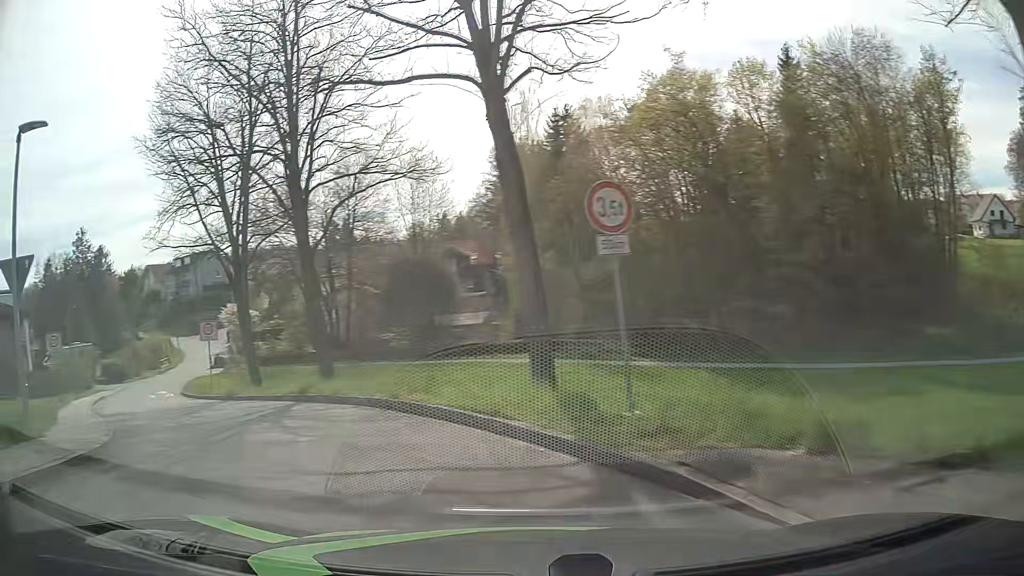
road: residential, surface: asphalt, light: Day
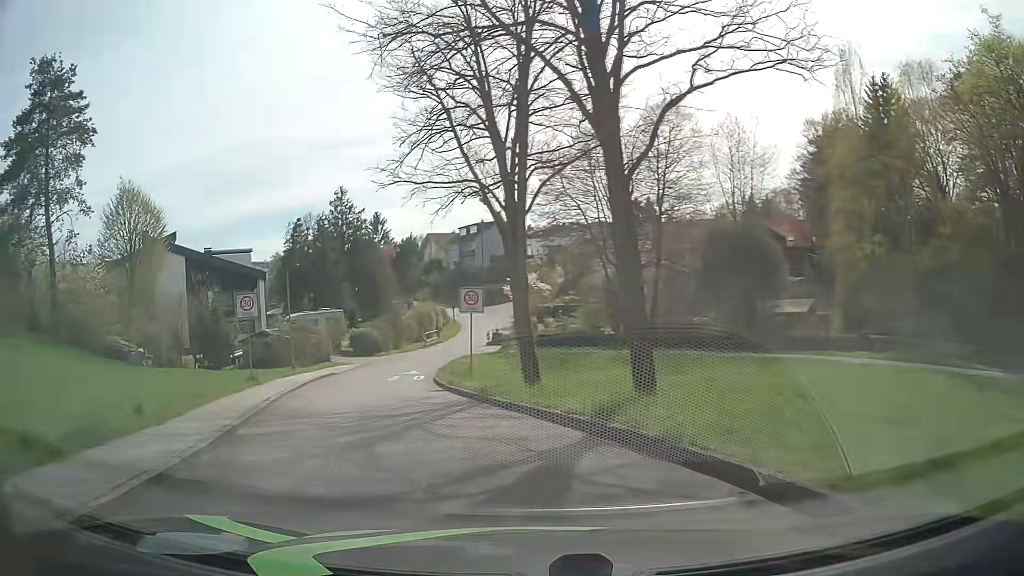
(-1.9, +7.9) m; -25°
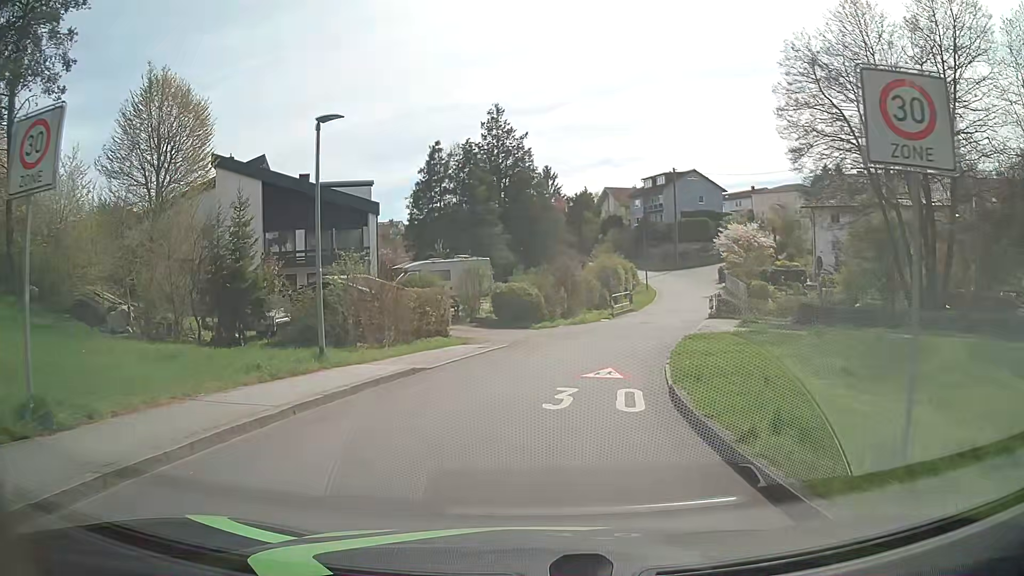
(-3.1, +18.6) m; -13°
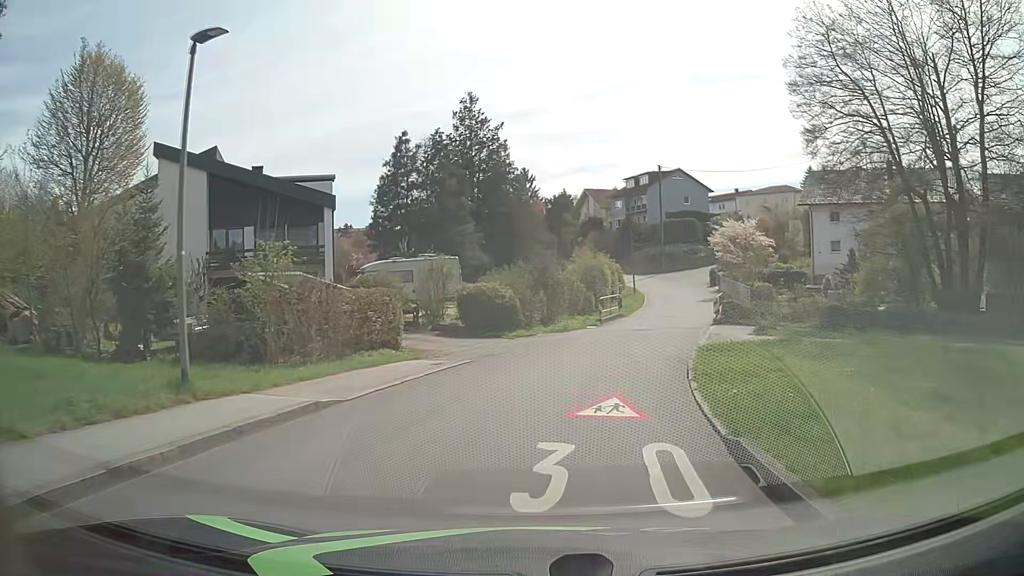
(+0.1, +4.9) m; +3°
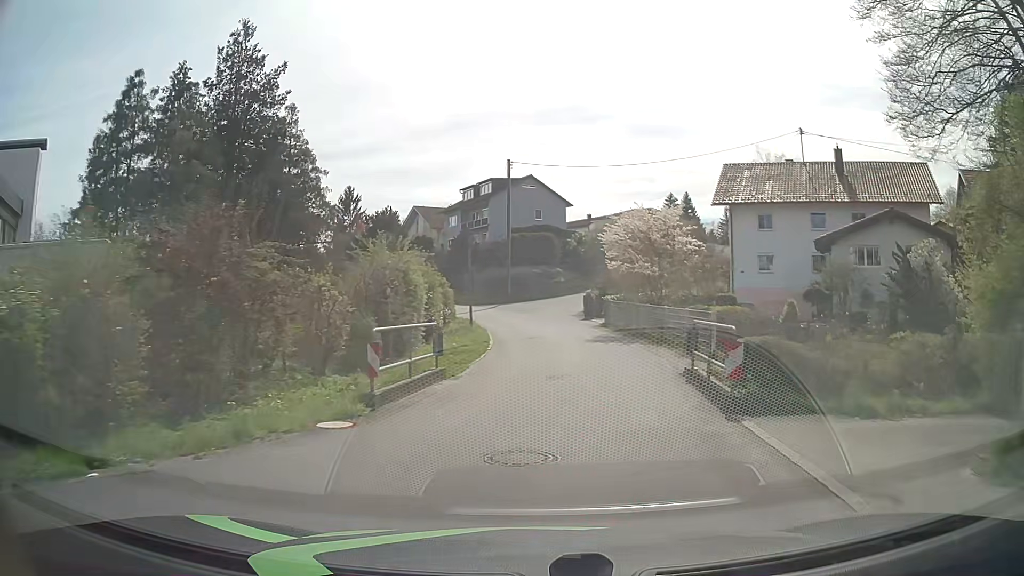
(+2.0, +19.4) m; +13°
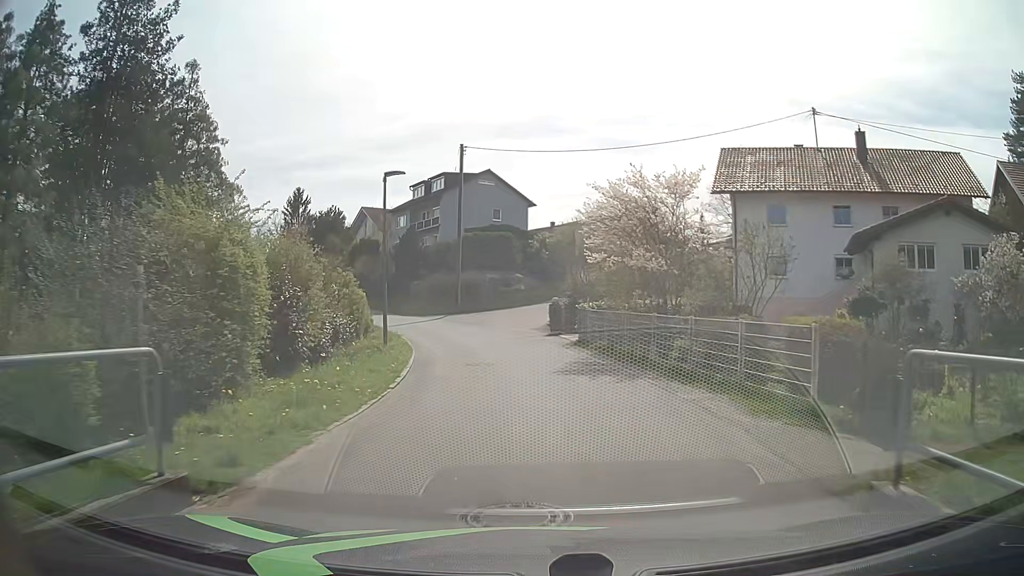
(+0.3, +9.0) m; +4°
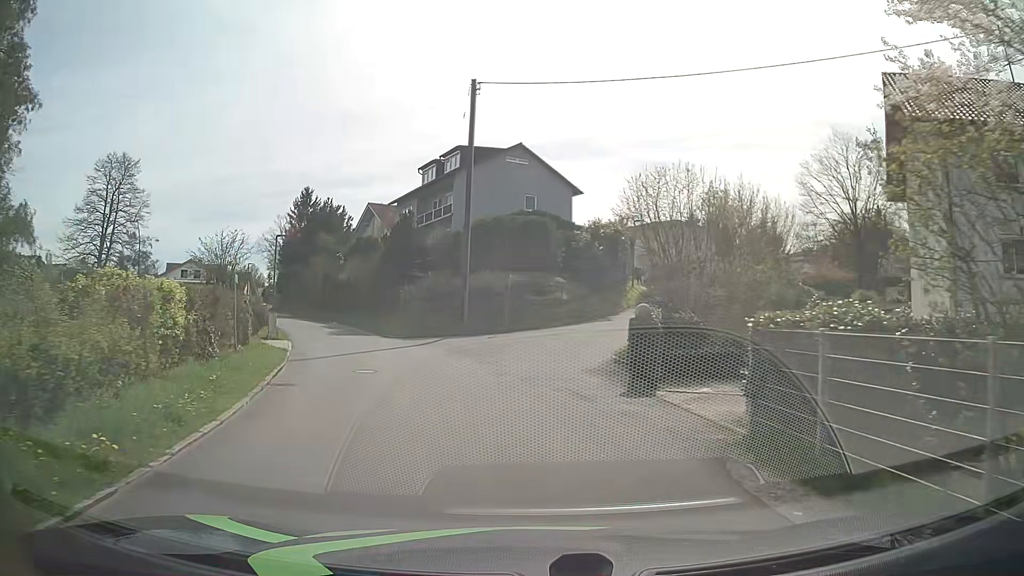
(-0.5, +17.3) m; -4°
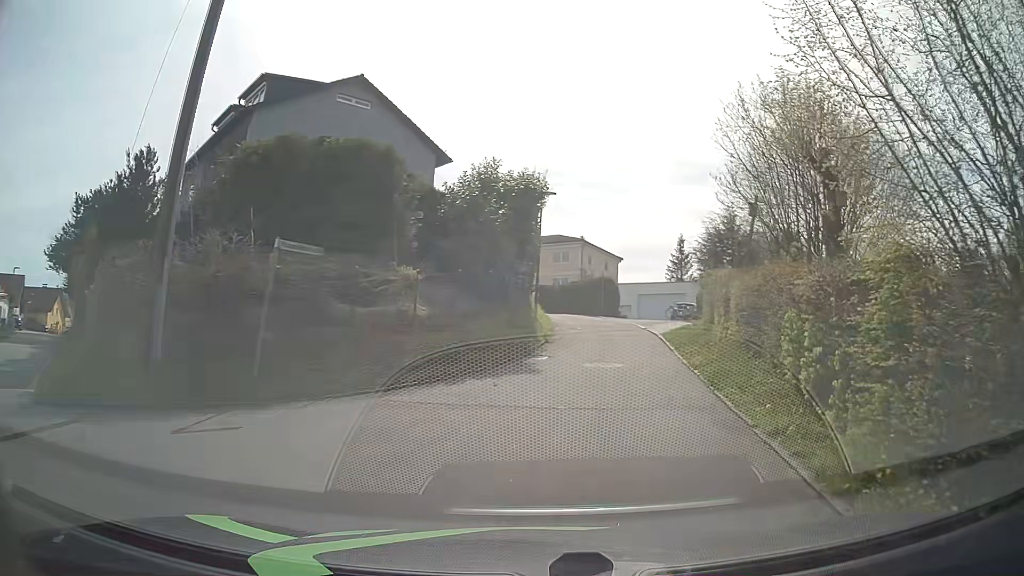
(+0.3, +19.6) m; +13°
